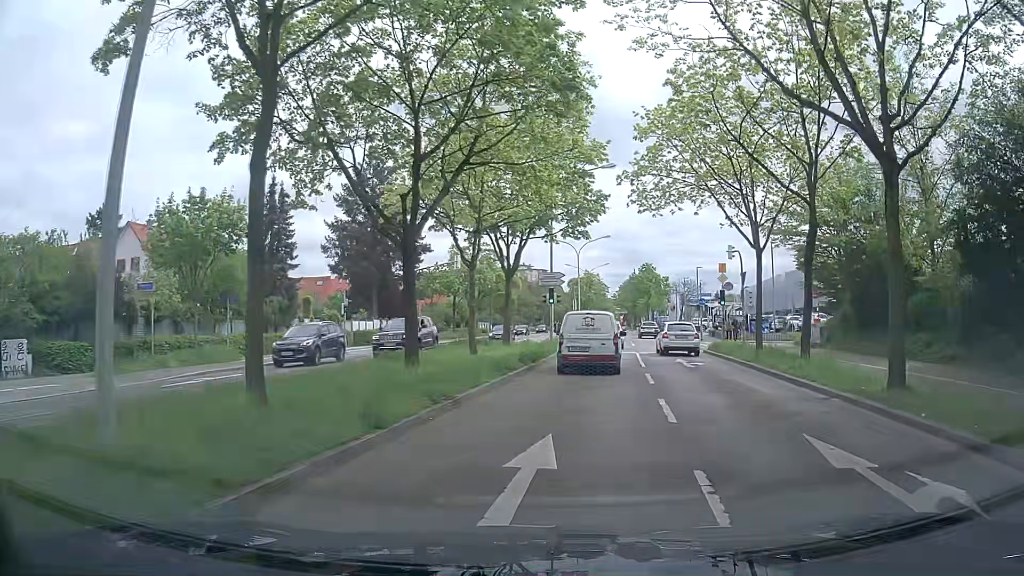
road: primary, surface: asphalt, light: Day
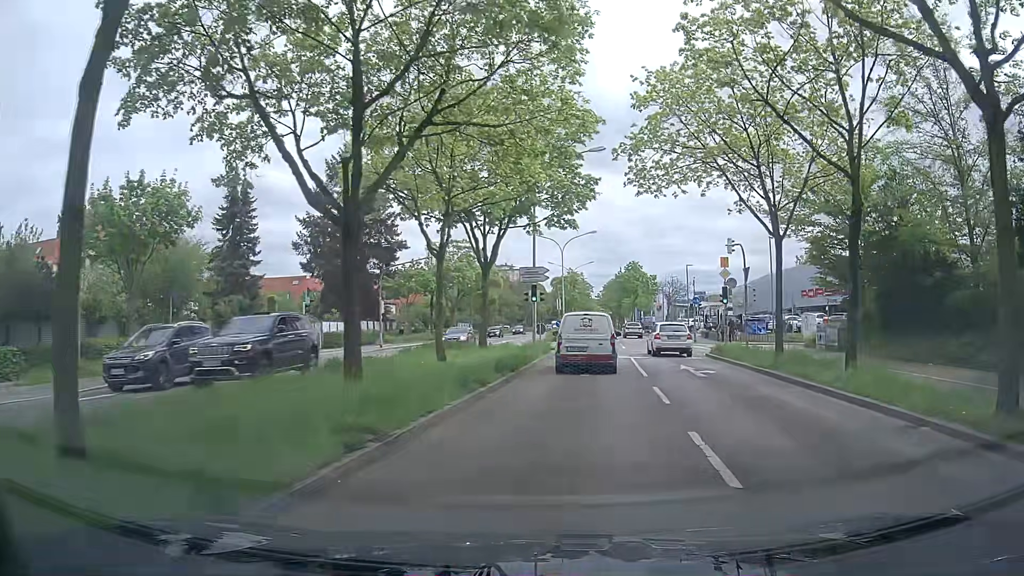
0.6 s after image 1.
(0.0, +3.8) m; 0°
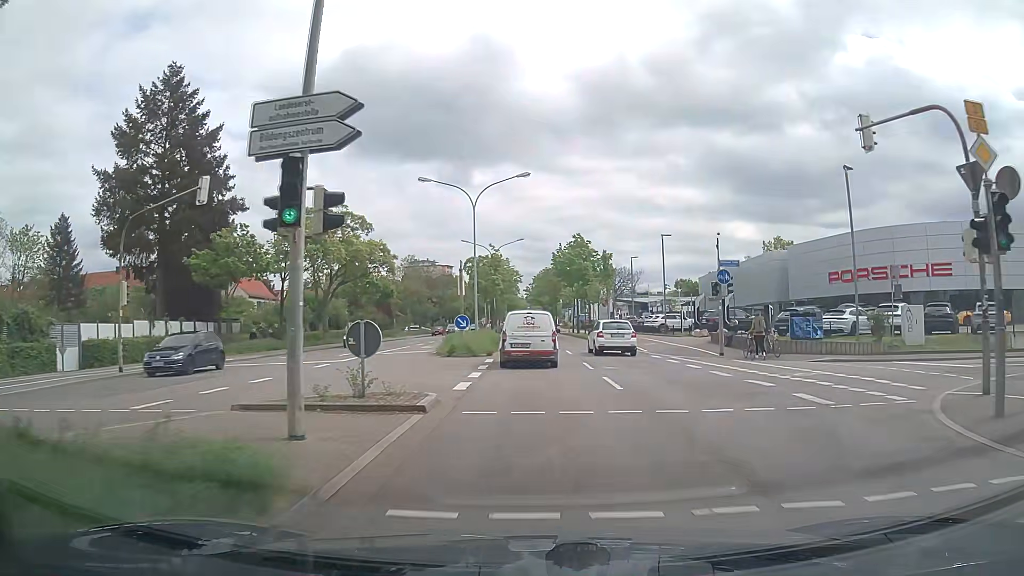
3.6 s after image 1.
(+2.0, +24.8) m; +7°
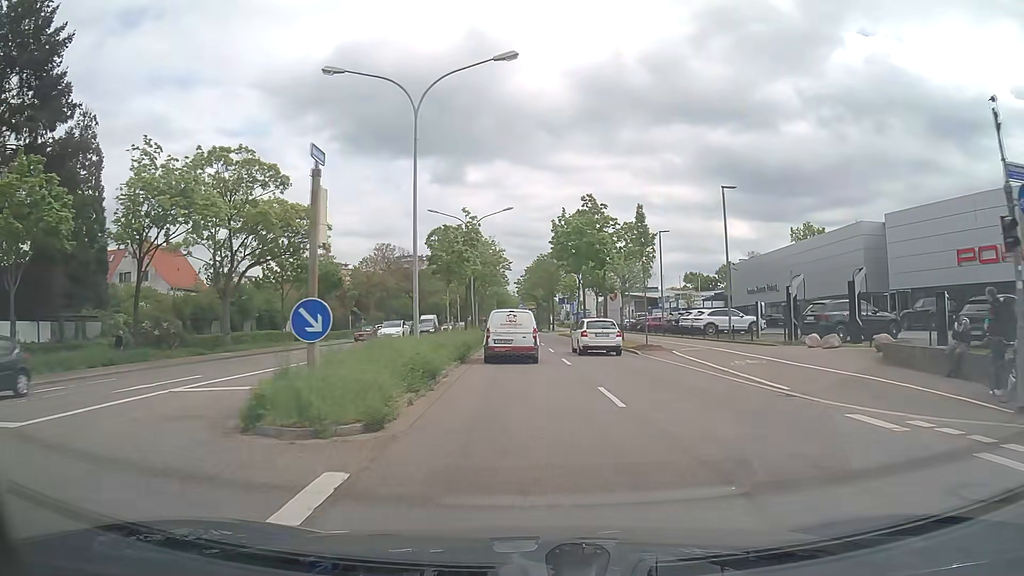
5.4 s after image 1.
(0.0, +18.4) m; 0°
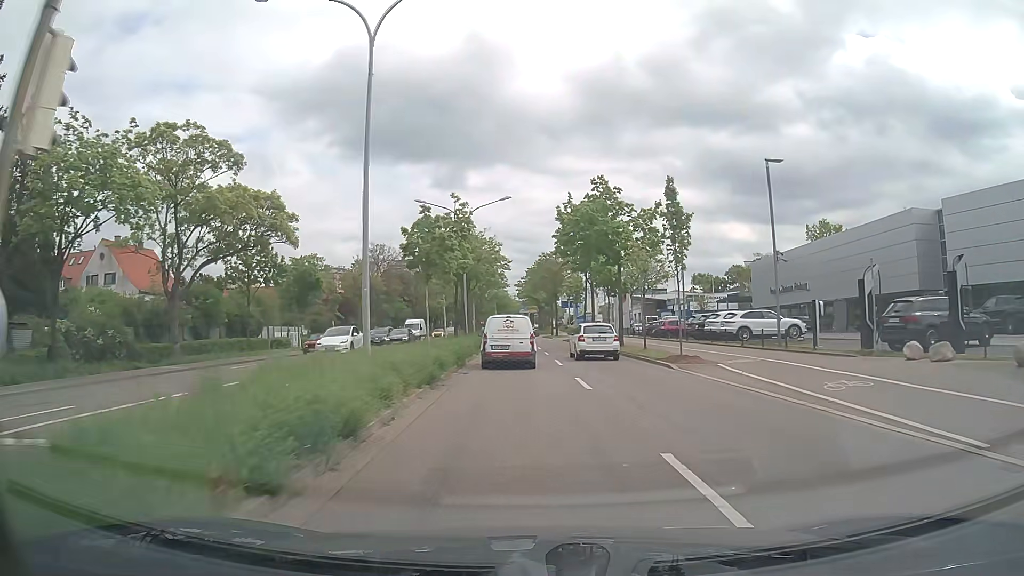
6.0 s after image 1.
(0.0, +6.5) m; 0°
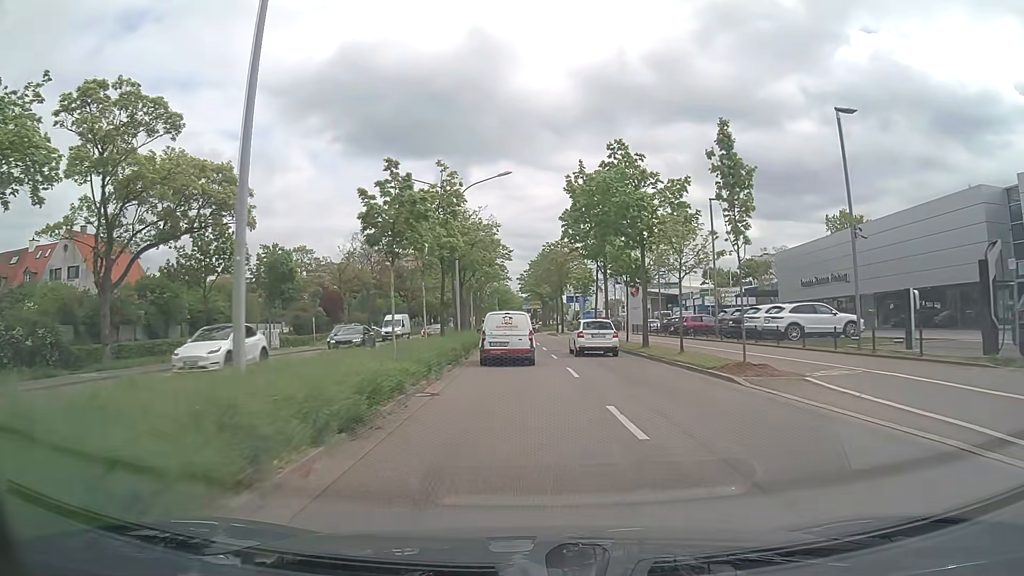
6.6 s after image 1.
(0.0, +6.6) m; 0°
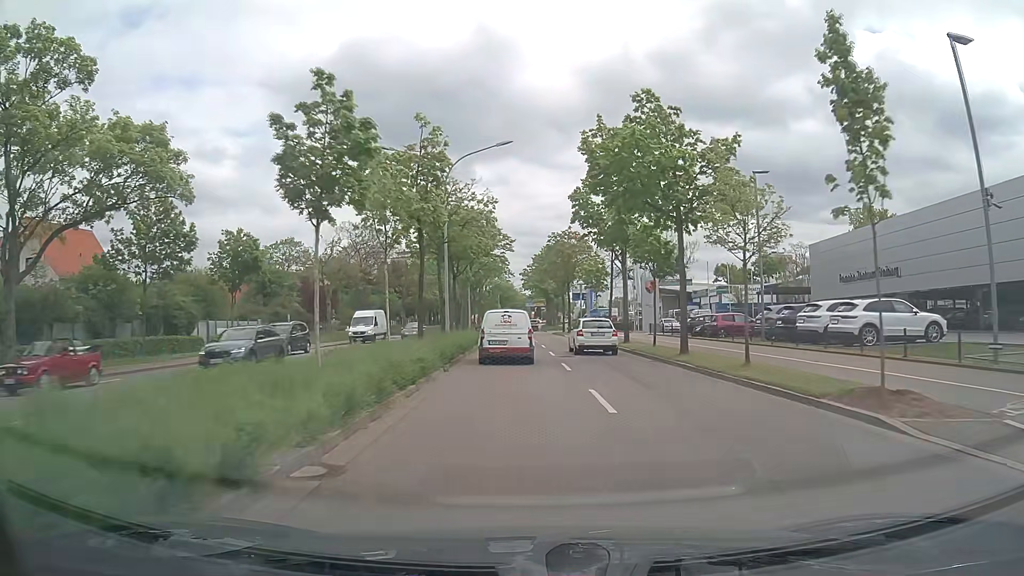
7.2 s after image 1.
(0.0, +6.7) m; -1°
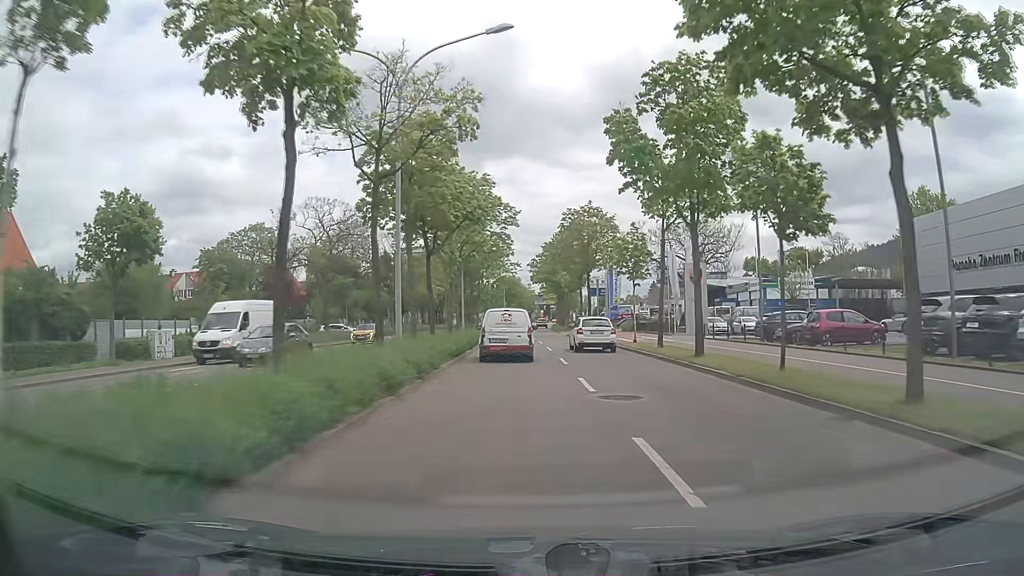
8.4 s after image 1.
(0.0, +13.6) m; -1°
(0, +10) (0, +20) (0, +30) (-1, +40) (-1, +50) (-1, +60) (-2, +70) (-2, +80) (-2, +90) (-2, +100) m
